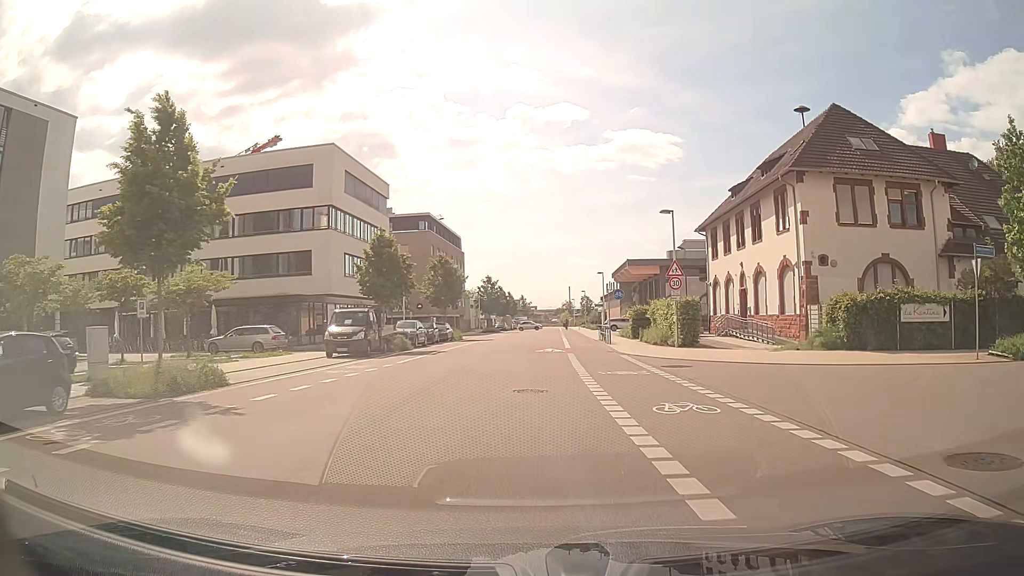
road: residential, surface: asphalt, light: Day
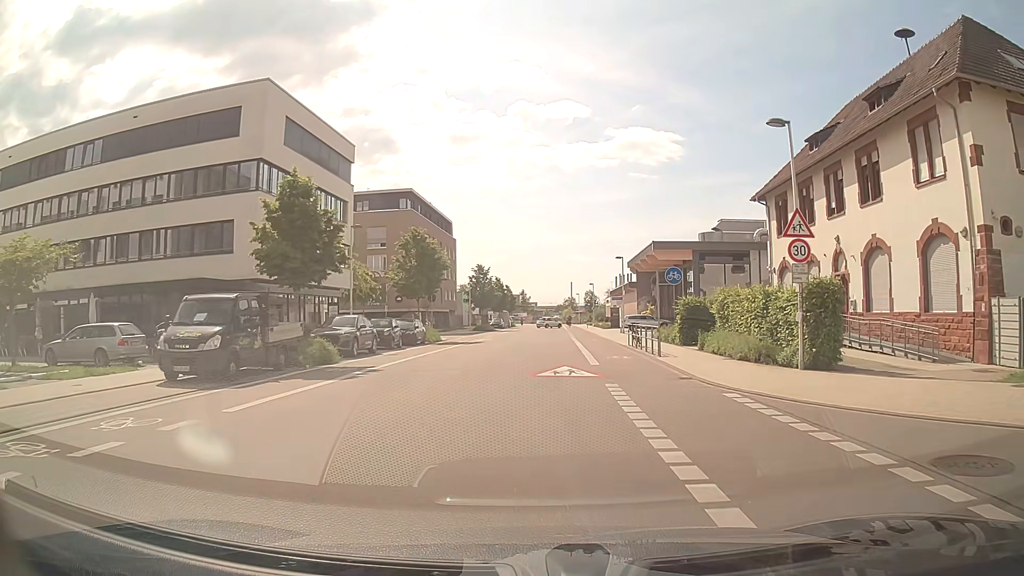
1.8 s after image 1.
(0.0, +14.3) m; 0°
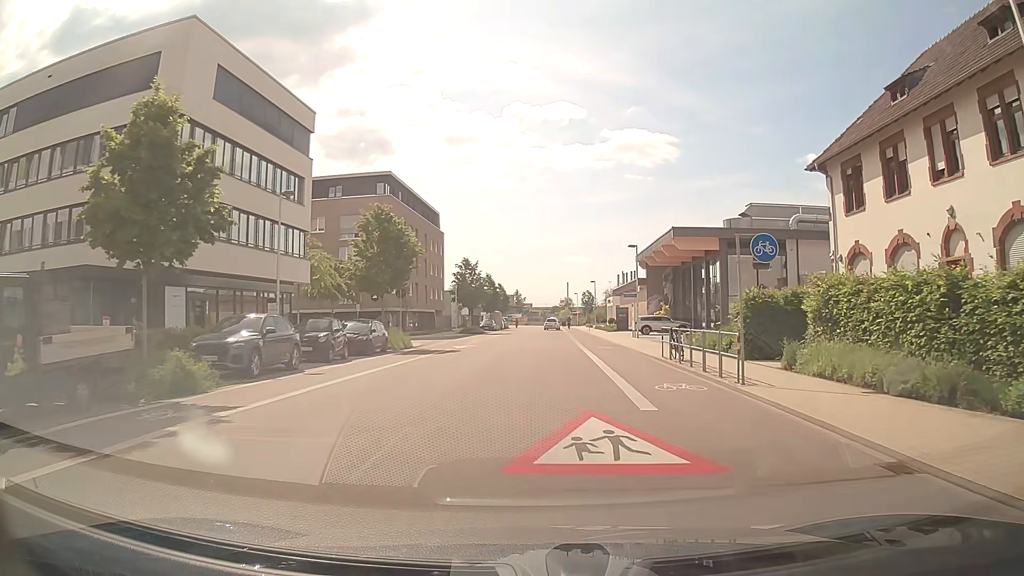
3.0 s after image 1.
(+0.1, +9.5) m; 0°
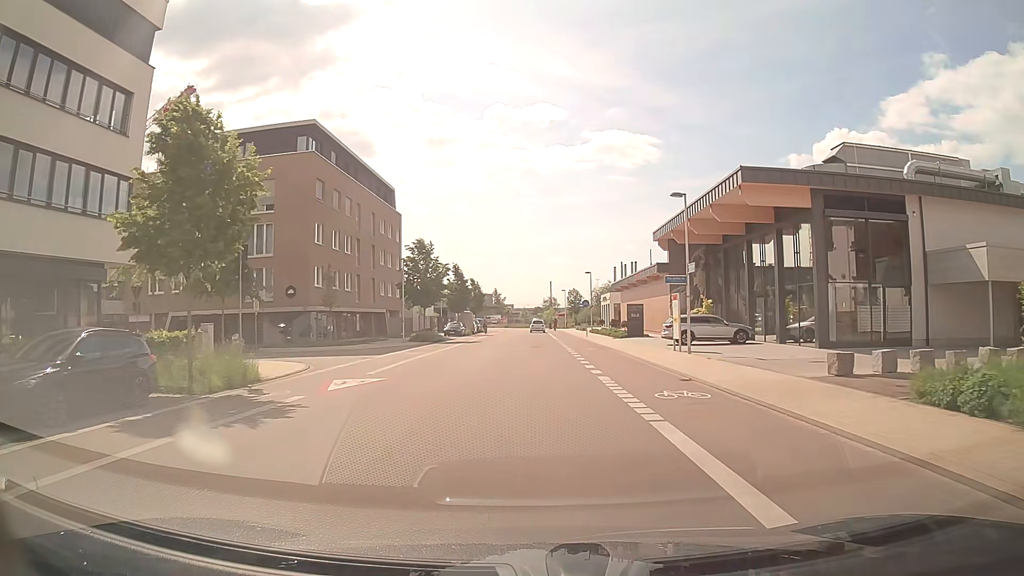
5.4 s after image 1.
(+0.4, +19.1) m; +2°
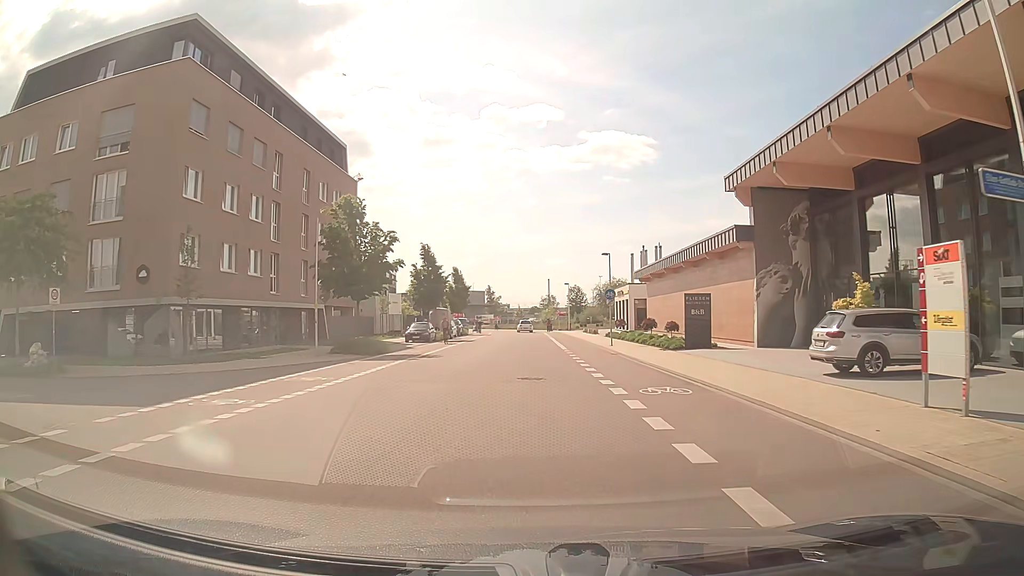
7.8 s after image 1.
(+0.1, +19.3) m; 0°
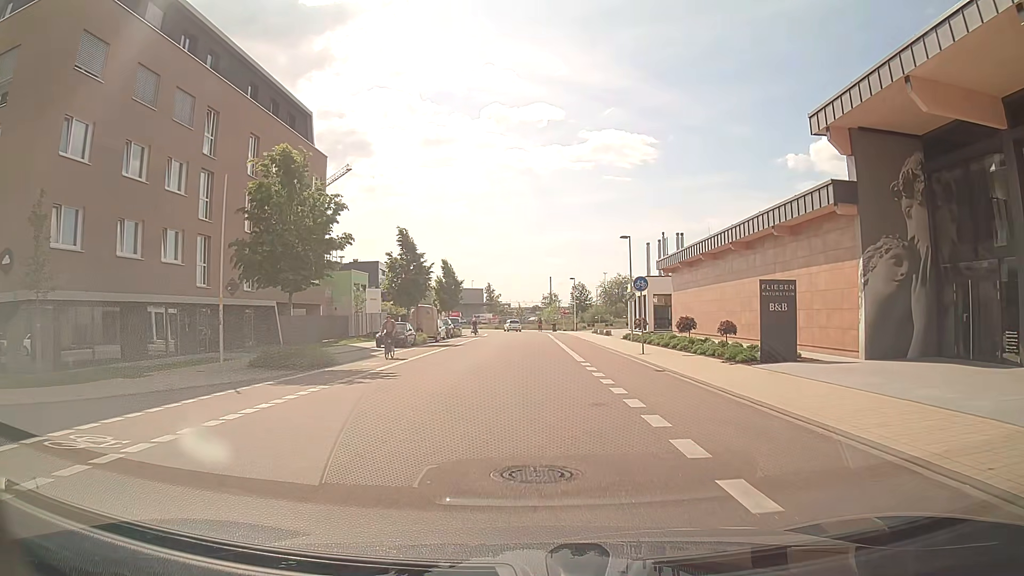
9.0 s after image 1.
(0.0, +9.7) m; 0°
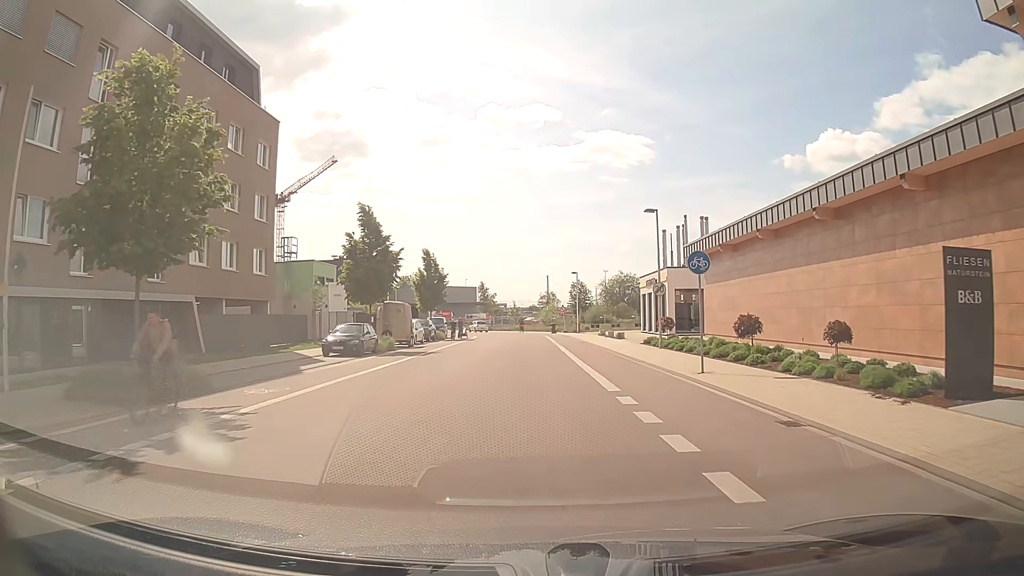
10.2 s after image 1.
(0.0, +9.8) m; 0°
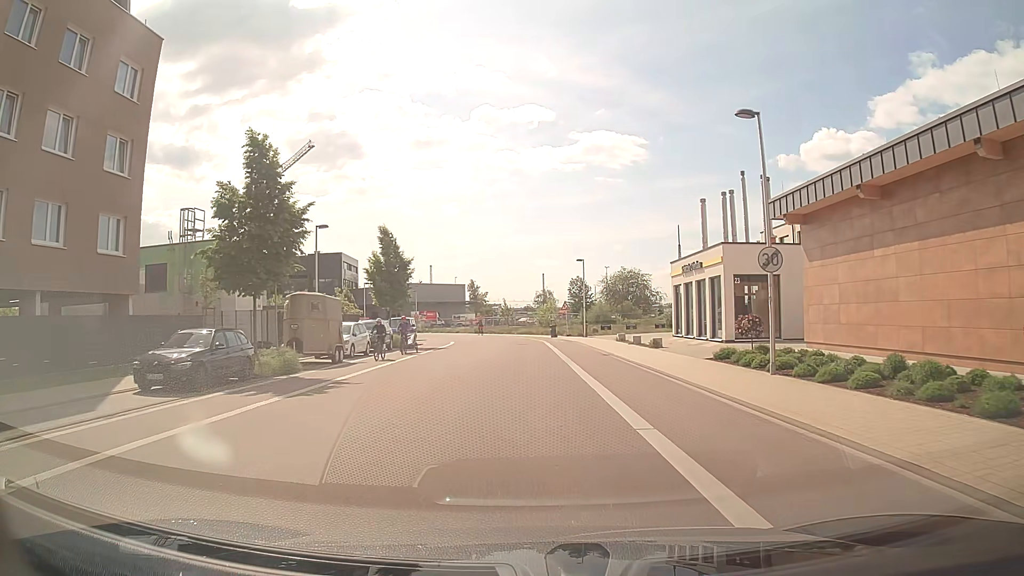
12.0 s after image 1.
(0.0, +14.8) m; 0°
(0, +10) (0, +20) (0, +30) (0, +40) (-1, +50) (-3, +60) (-5, +69) (-9, +79) (-15, +87) (-21, +95) m
